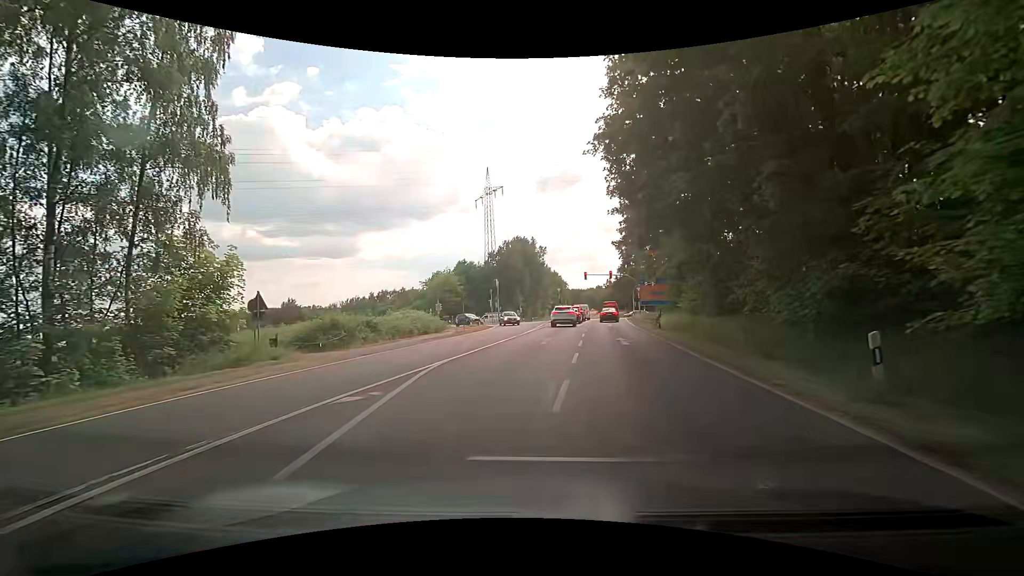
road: secondary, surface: asphalt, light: Day
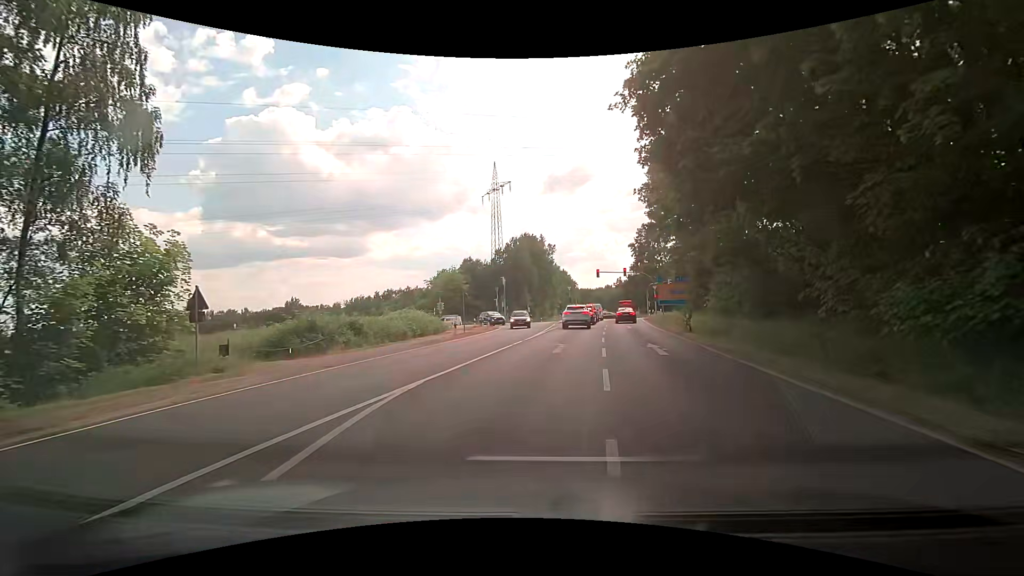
(-0.1, +4.3) m; -2°
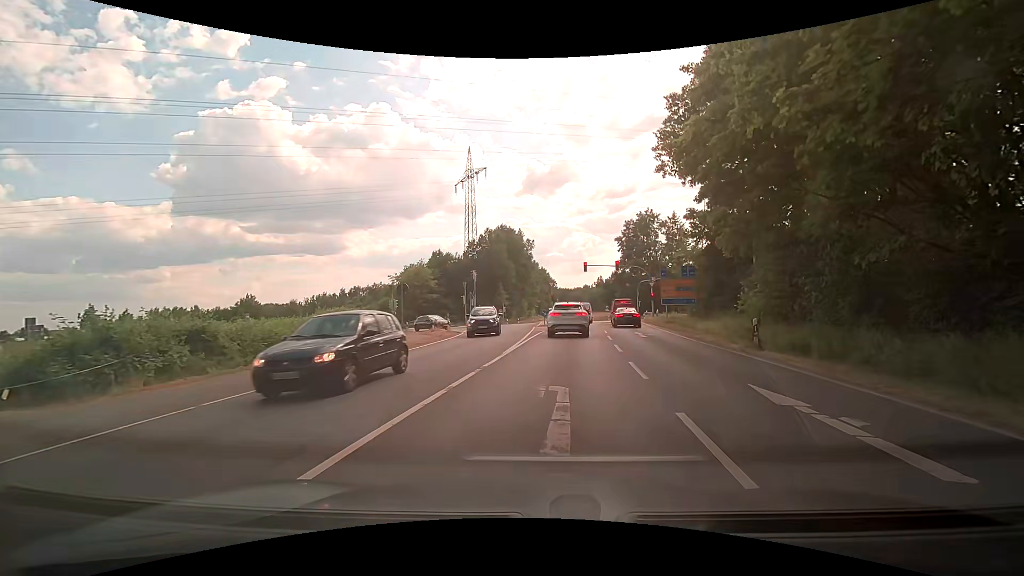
(0.0, +10.7) m; +1°
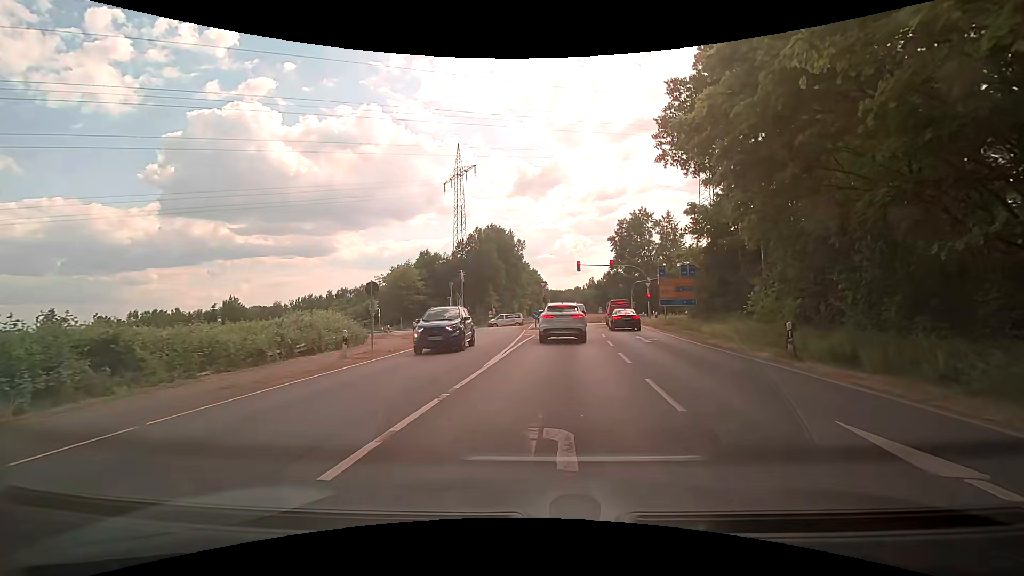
(+0.1, +2.9) m; +1°
